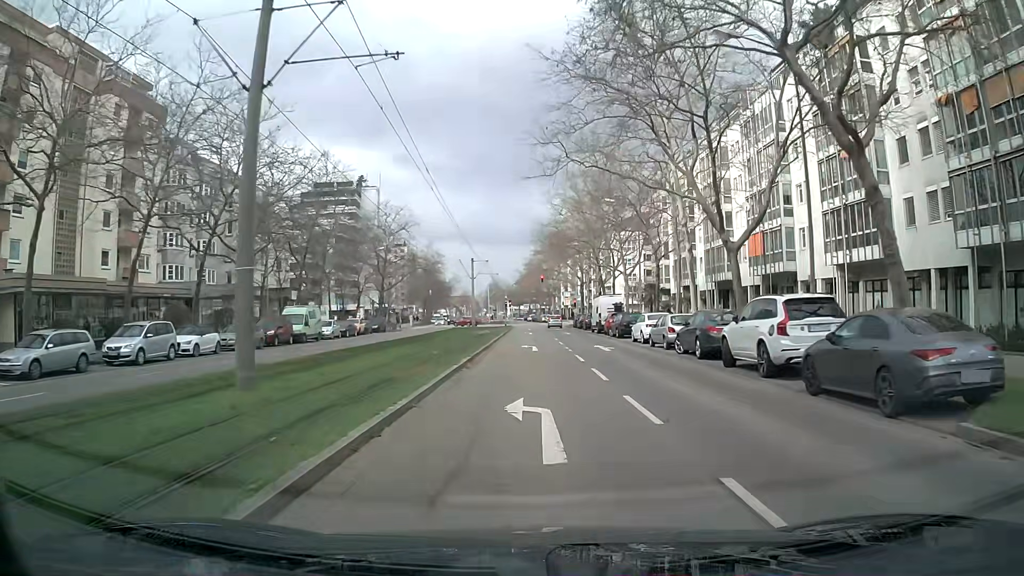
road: tertiary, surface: asphalt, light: Day
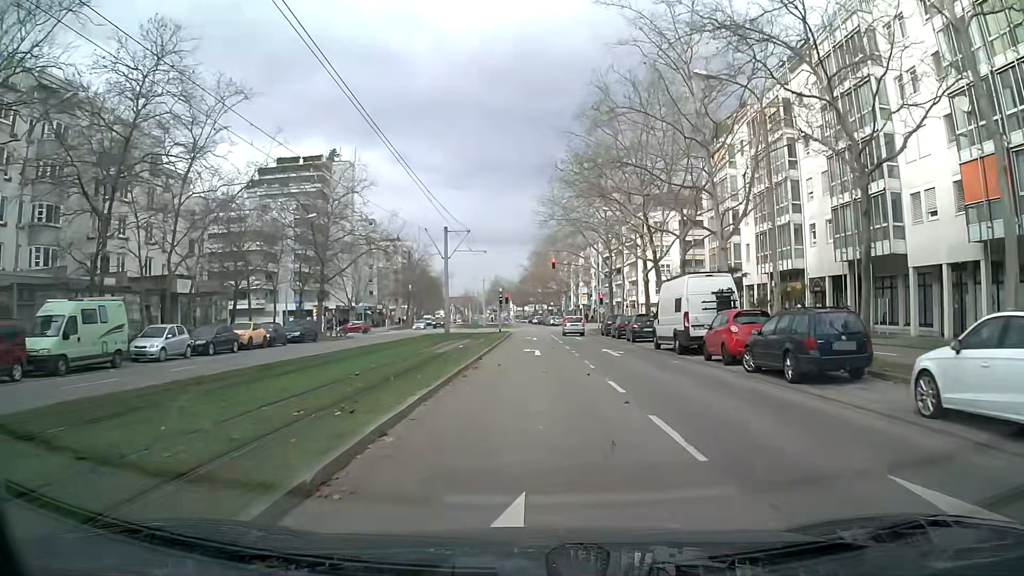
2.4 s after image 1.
(0.0, +25.8) m; 0°
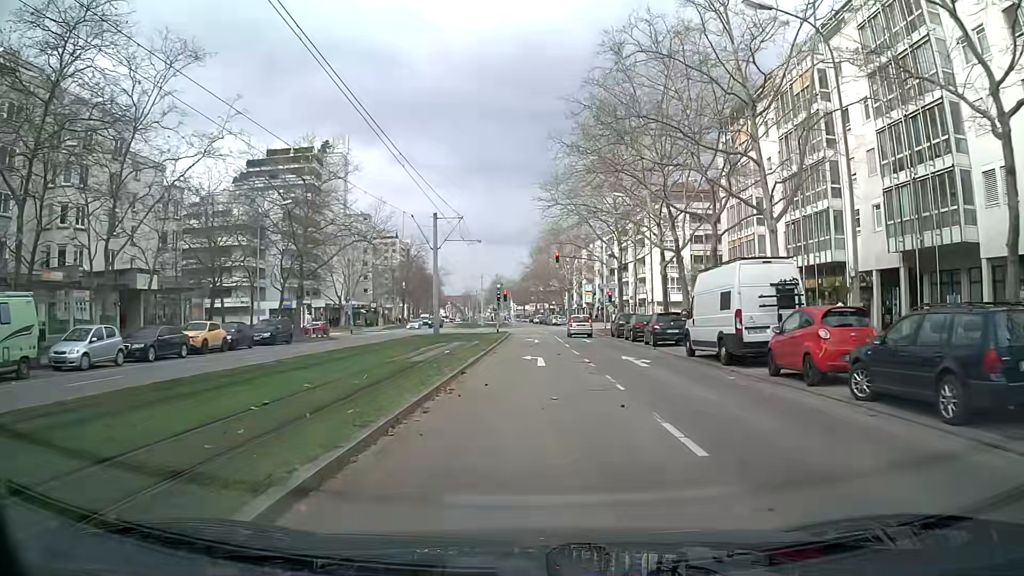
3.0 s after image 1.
(0.0, +5.6) m; -1°
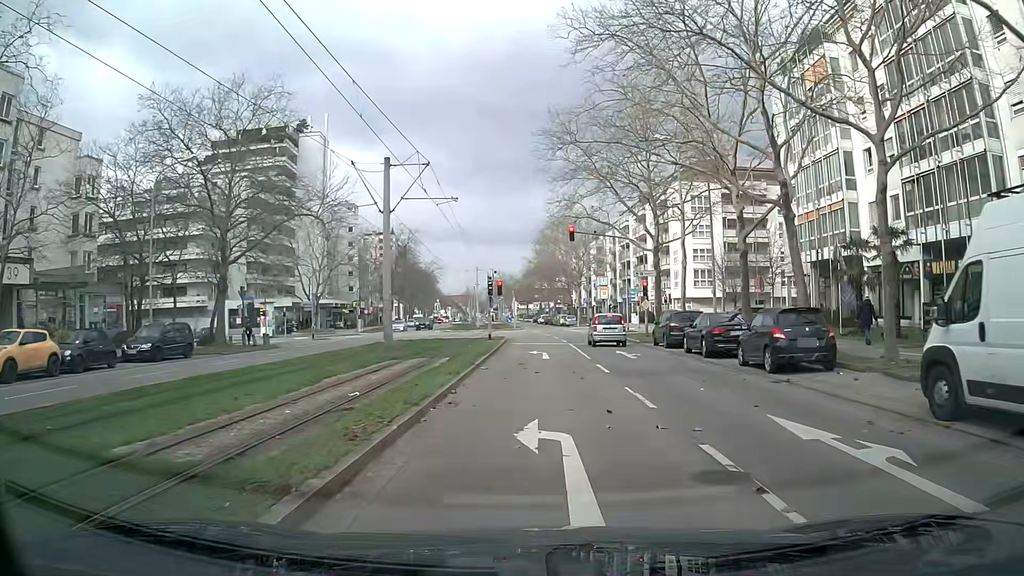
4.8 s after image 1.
(-0.1, +14.1) m; -1°
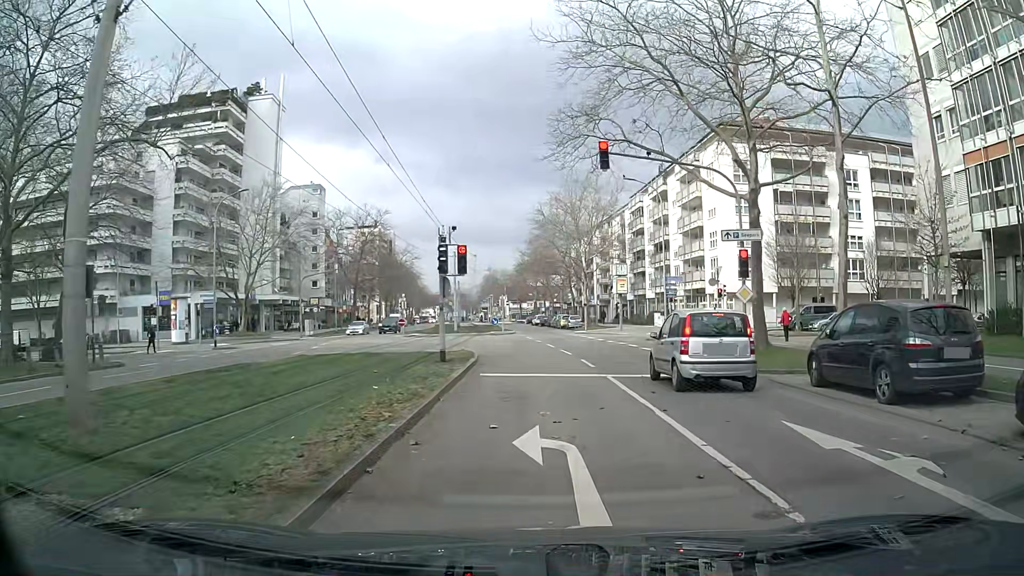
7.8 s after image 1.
(+0.1, +18.0) m; +2°
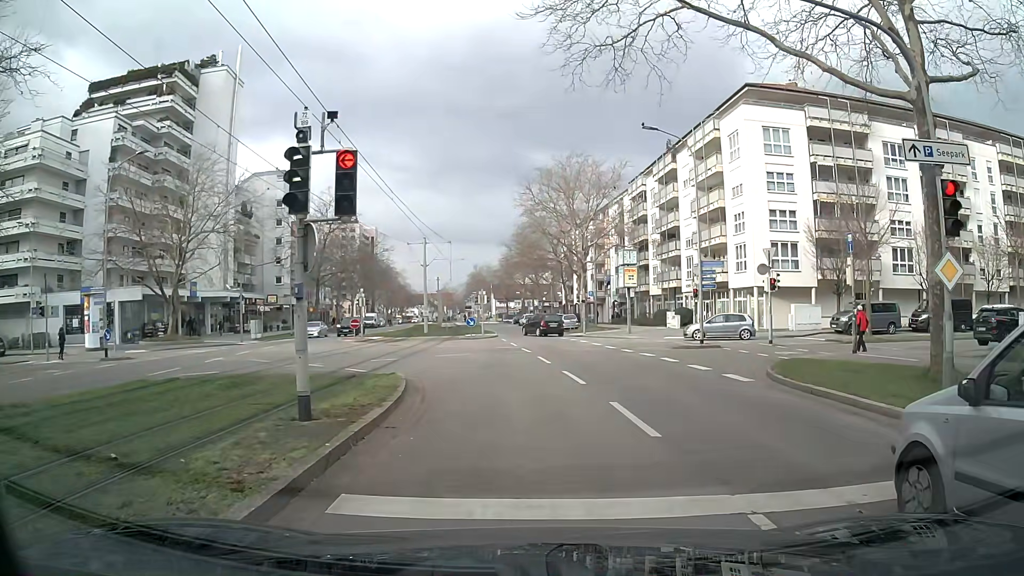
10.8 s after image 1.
(+0.1, +10.5) m; +2°
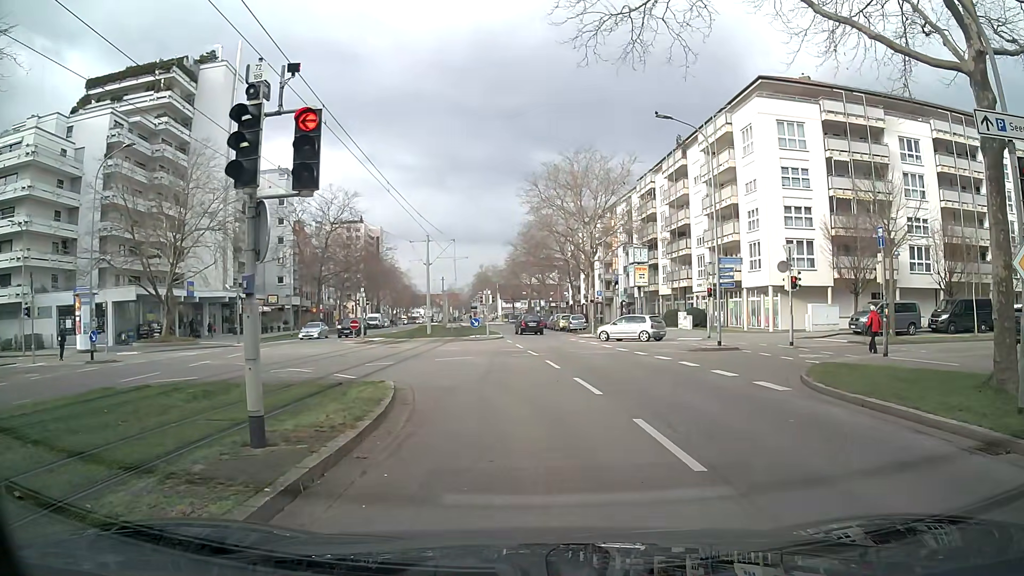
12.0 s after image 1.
(0.0, +1.6) m; -1°
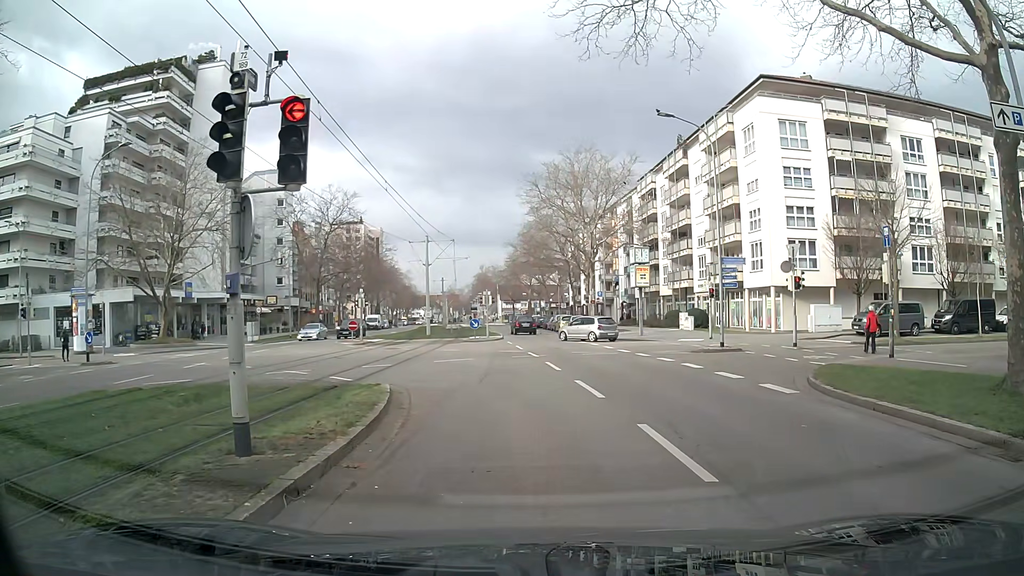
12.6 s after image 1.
(0.0, +0.3) m; 0°
(0, +10) (-4, +19) (-12, +26) (-21, +30) (-31, +30) (-41, +30) (-51, +29) (-61, +29) (-71, +28) (-81, +28) m
